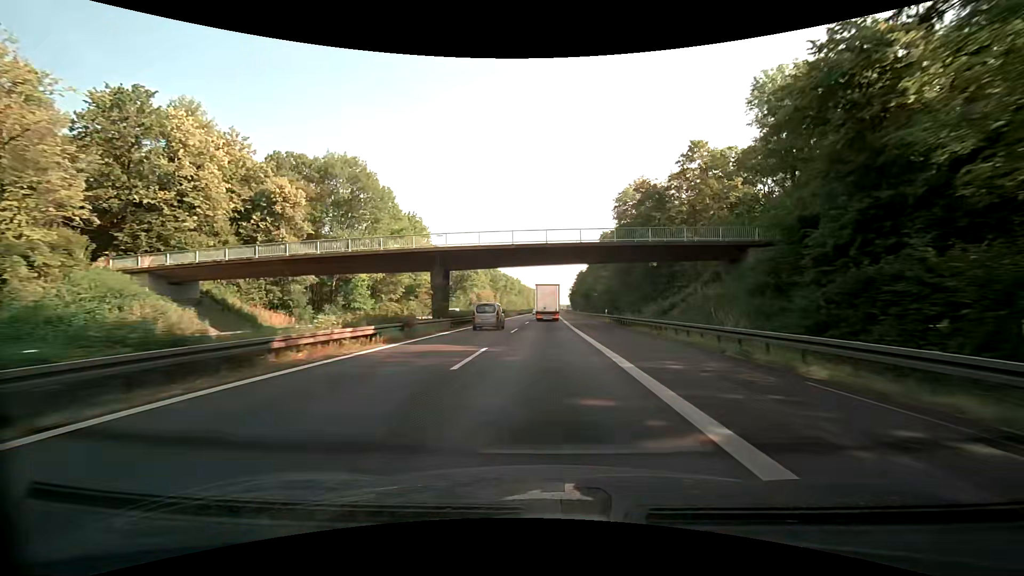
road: motorway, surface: asphalt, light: Day
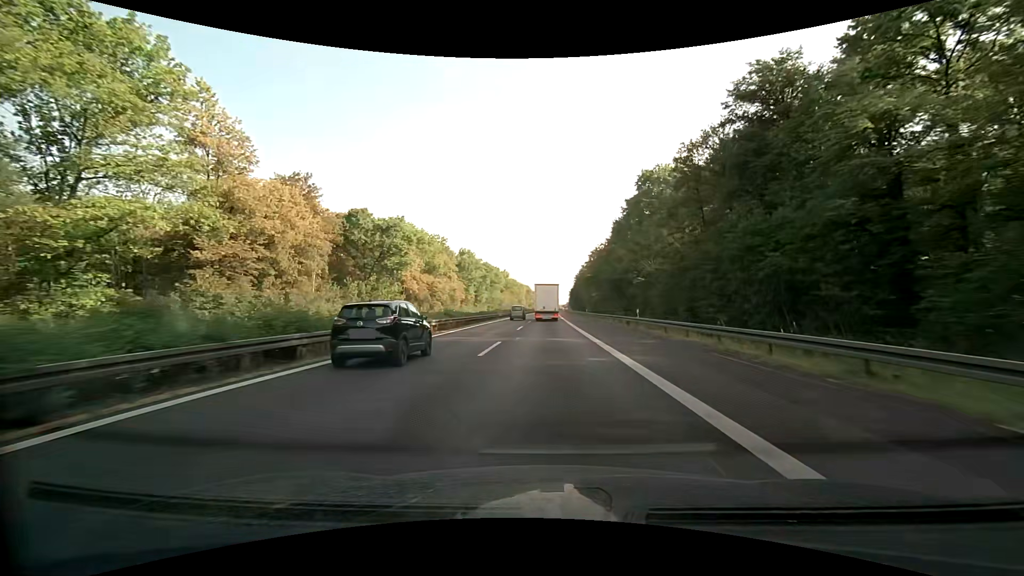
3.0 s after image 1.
(+0.2, +69.2) m; +1°
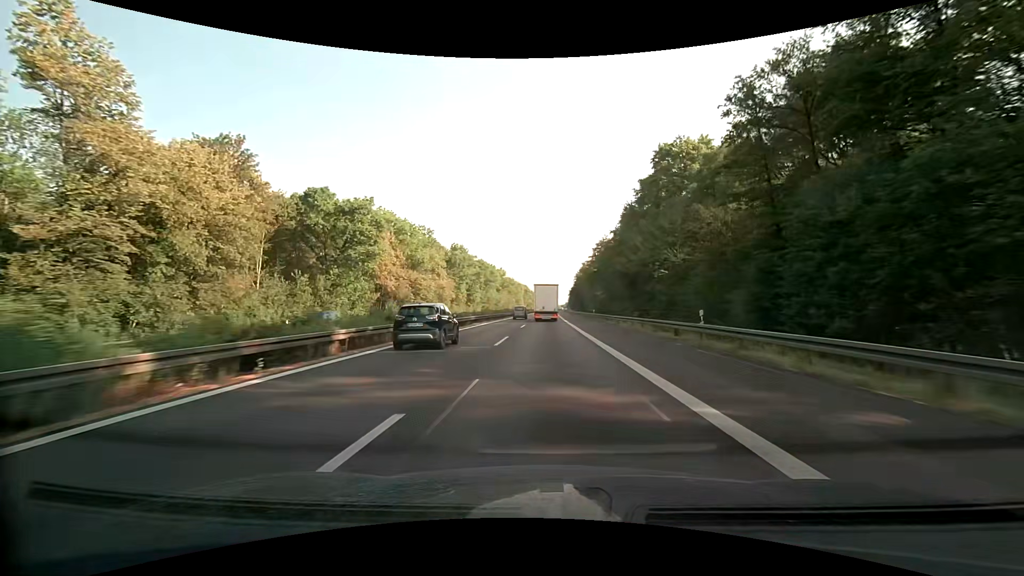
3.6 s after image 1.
(0.0, +13.8) m; 0°
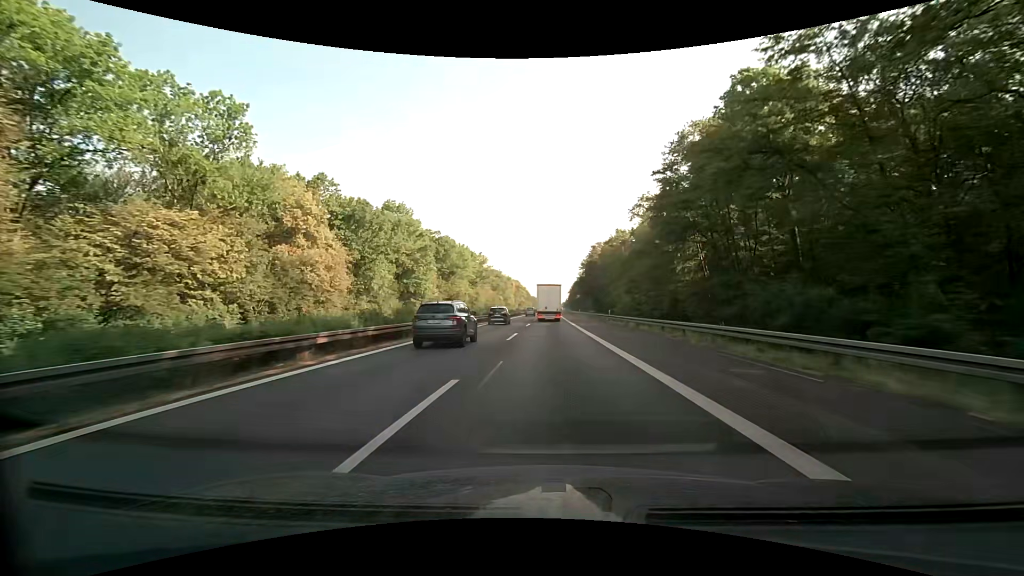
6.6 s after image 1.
(+0.4, +69.3) m; +1°
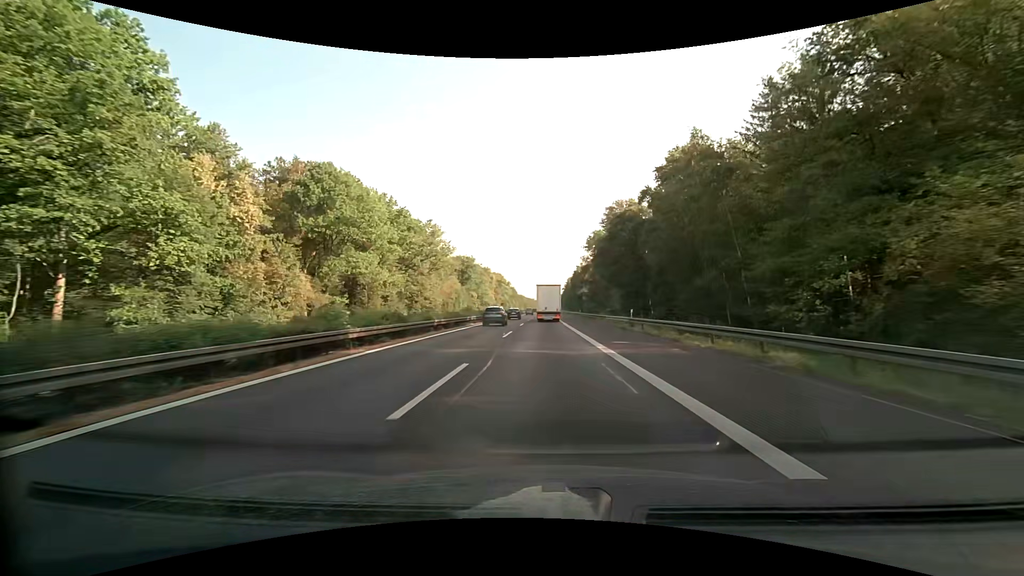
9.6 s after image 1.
(+0.7, +69.4) m; +1°
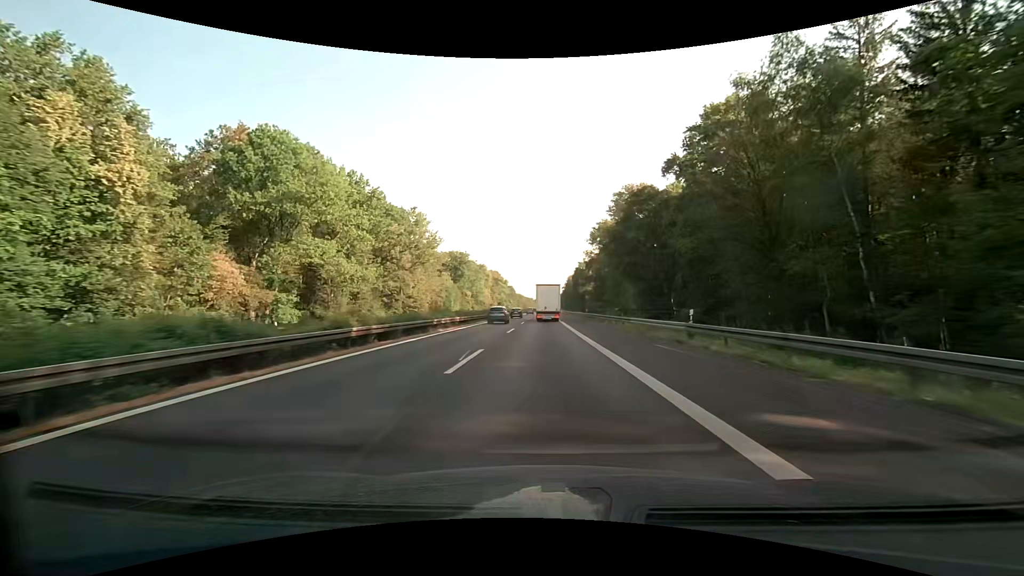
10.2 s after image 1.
(0.0, +13.9) m; 0°
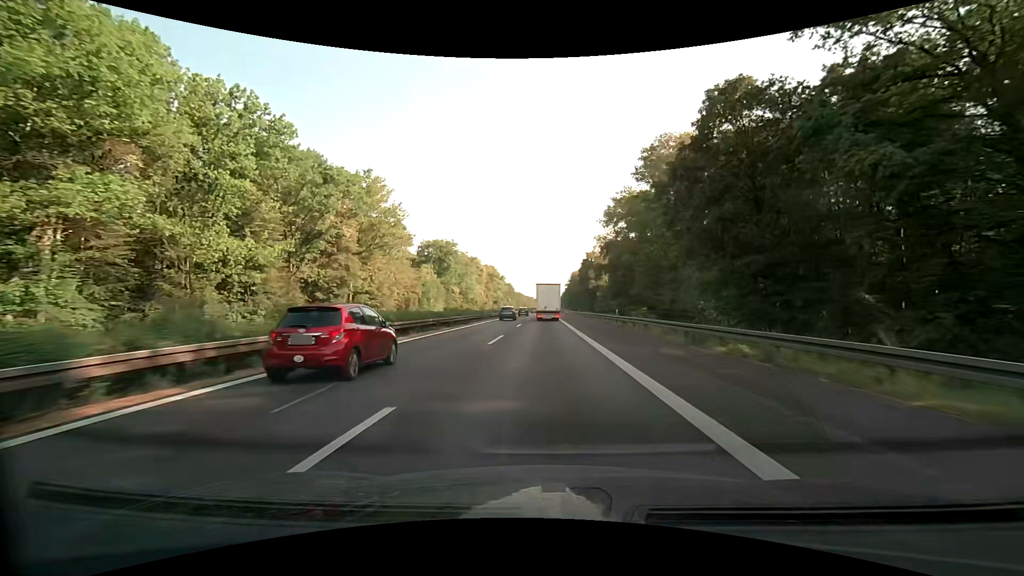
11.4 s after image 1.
(+0.1, +27.8) m; 0°
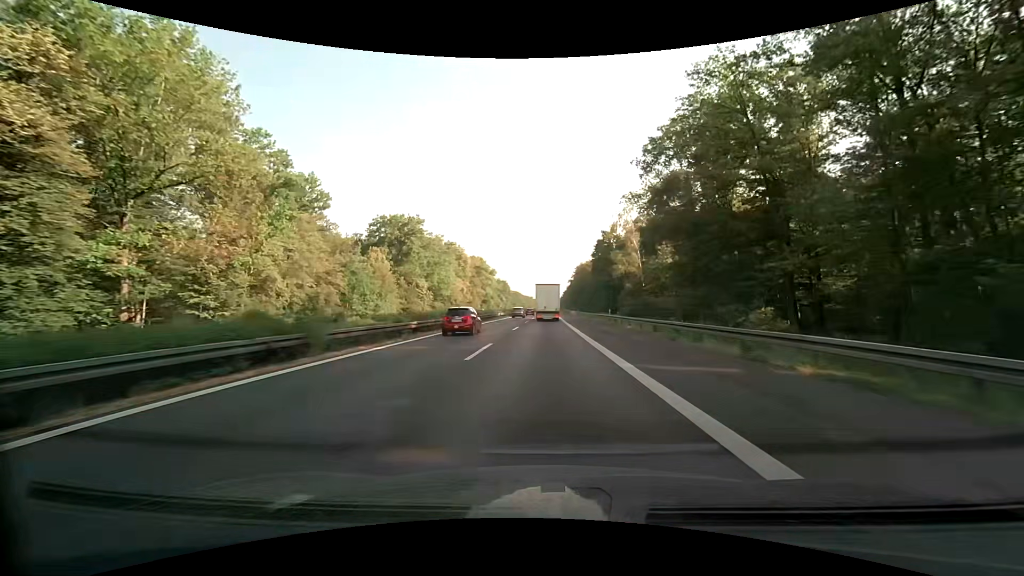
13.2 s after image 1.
(0.0, +41.8) m; 0°
(0, +10) (0, +20) (0, +30) (0, +40) (0, +50) (0, +60) (0, +70) (0, +80) (0, +90) (0, +100) m
